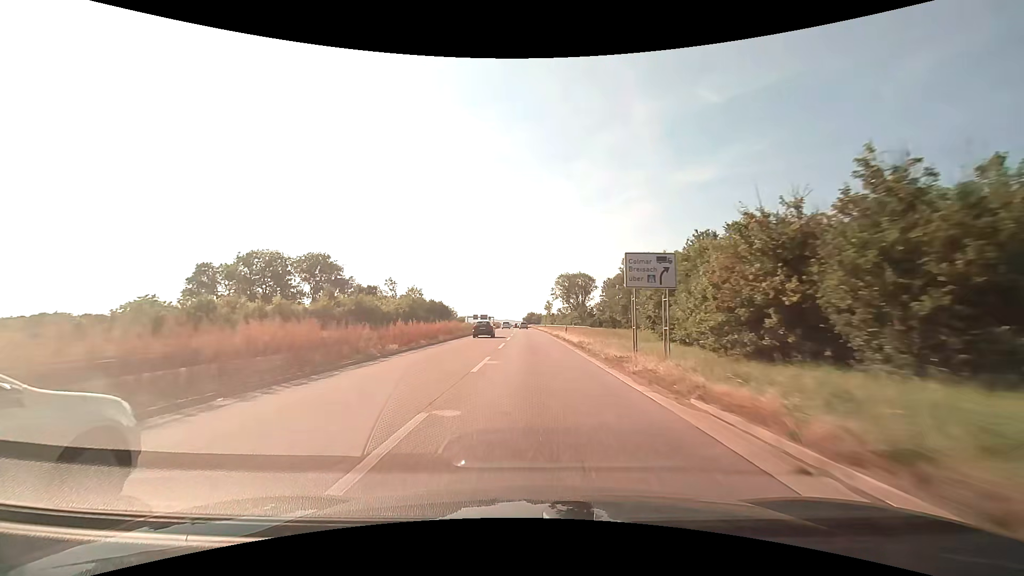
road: trunk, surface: asphalt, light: Day
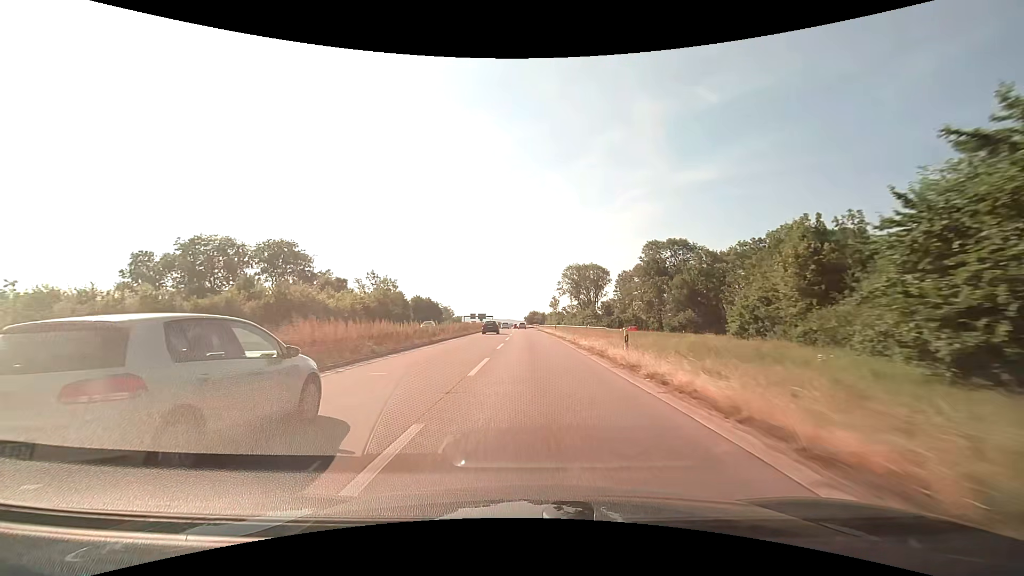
(-0.1, +25.5) m; 0°
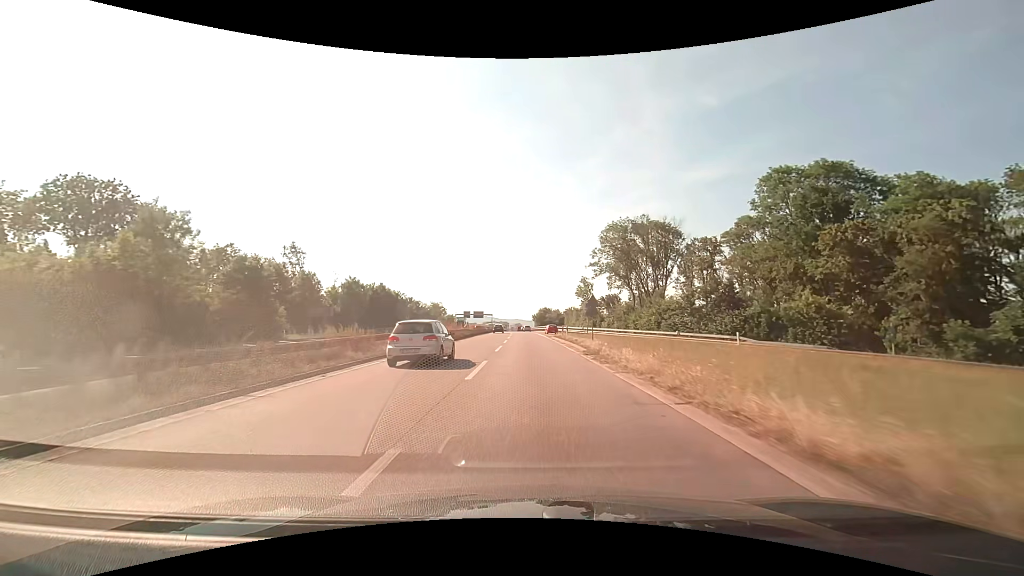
(-0.8, +61.4) m; -1°
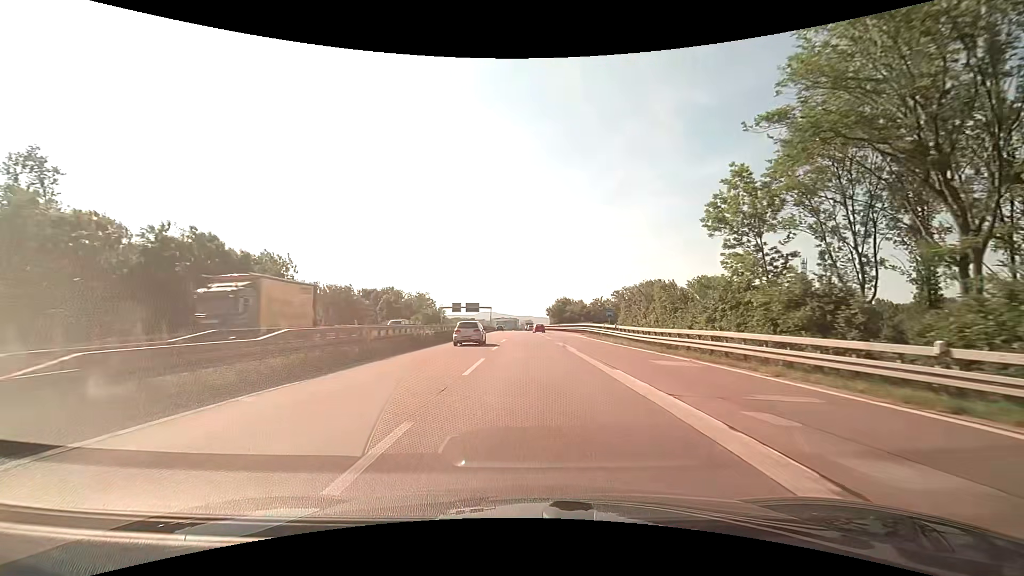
(-0.4, +59.4) m; -1°
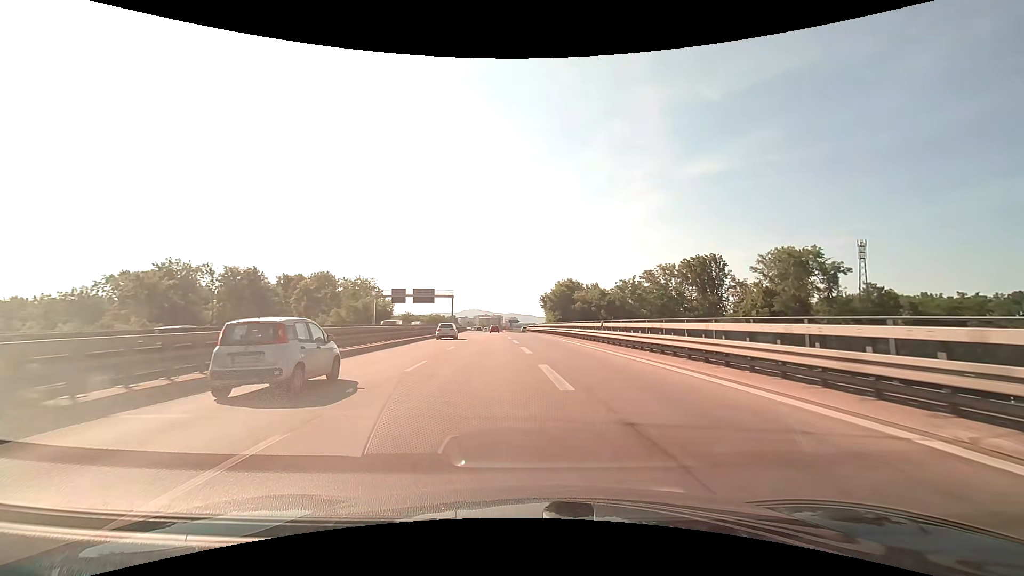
(+0.3, +58.4) m; +1°
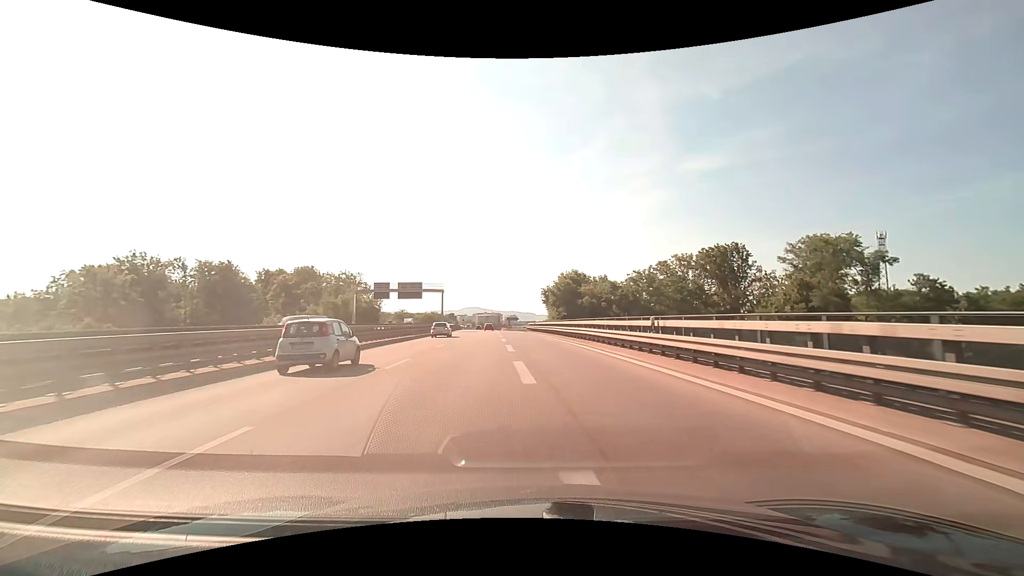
(+0.1, +11.5) m; 0°
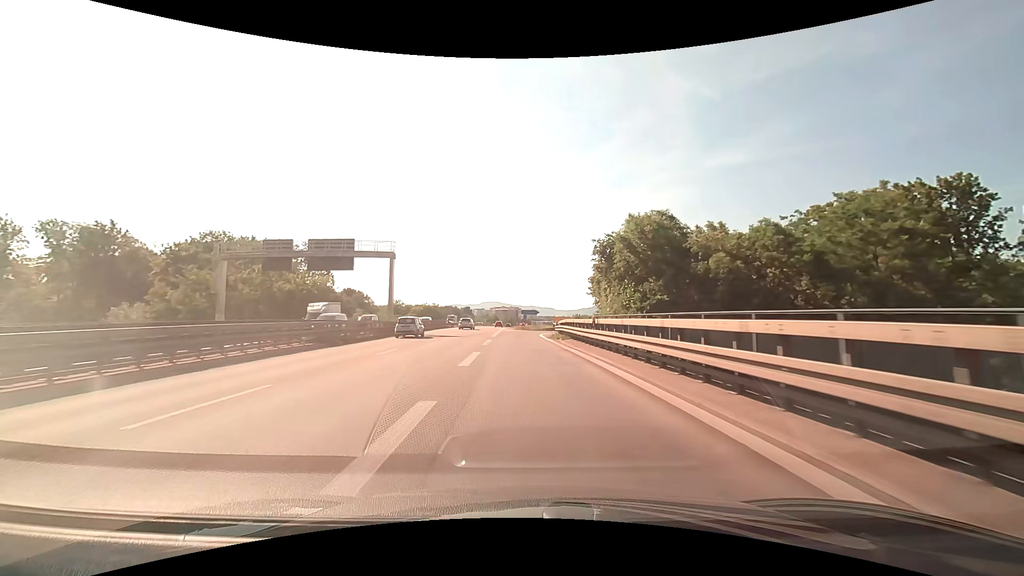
(-0.9, +44.1) m; -2°
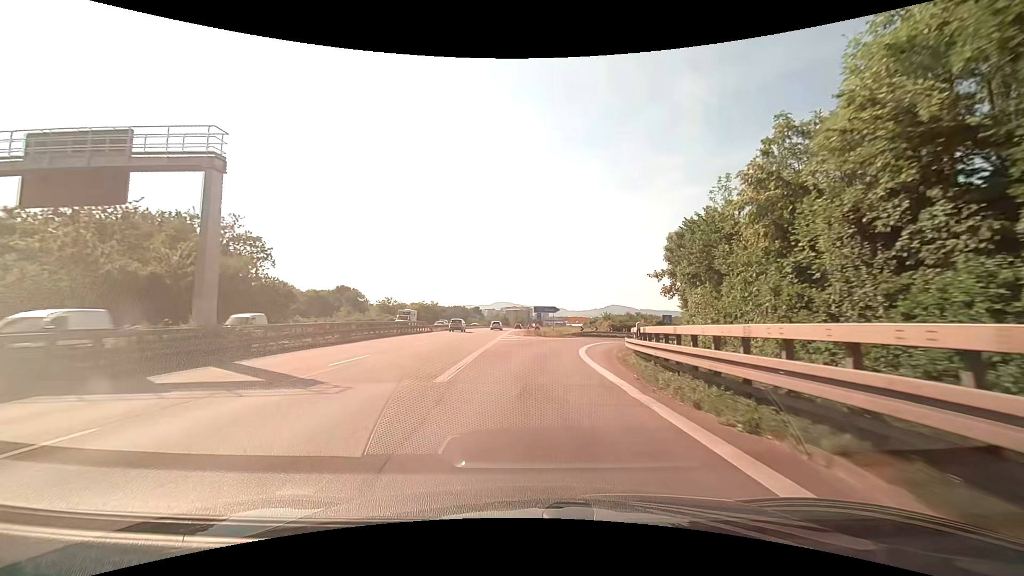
(-0.5, +27.8) m; -2°
(0, +10) (+1, +20) (+2, +30) (+4, +40) (+7, +49) (+11, +58) (+17, +66) (+24, +74) (+32, +80) (+40, +85) m
